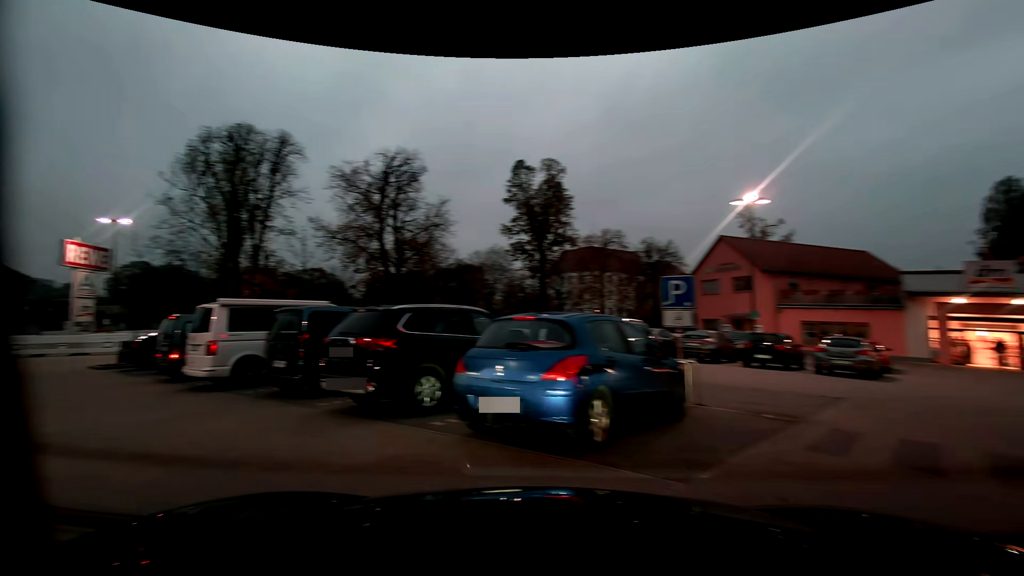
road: service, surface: paving_stones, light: Dusk
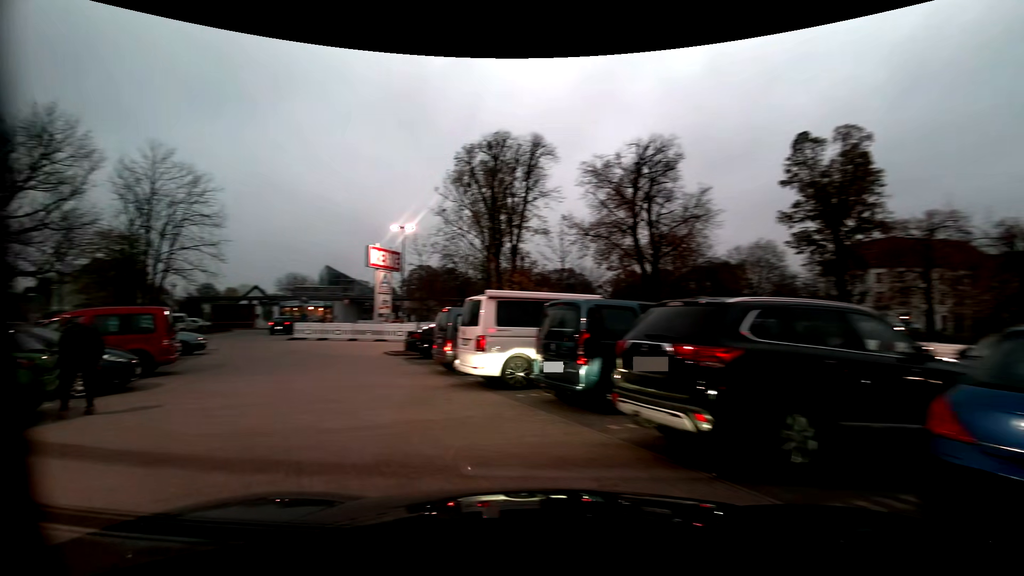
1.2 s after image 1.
(-0.7, +2.6) m; -27°
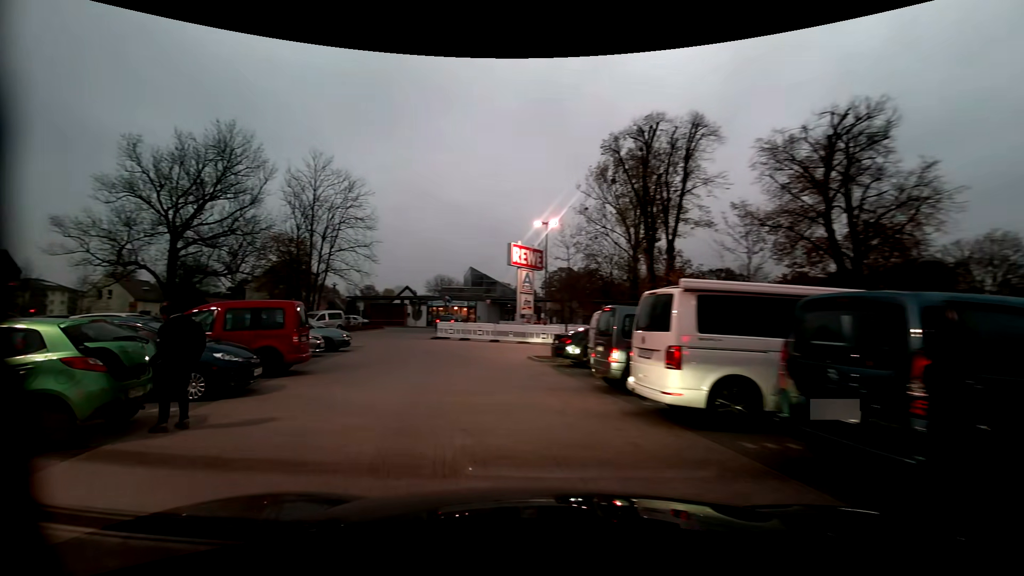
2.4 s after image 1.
(-0.5, +3.2) m; -15°
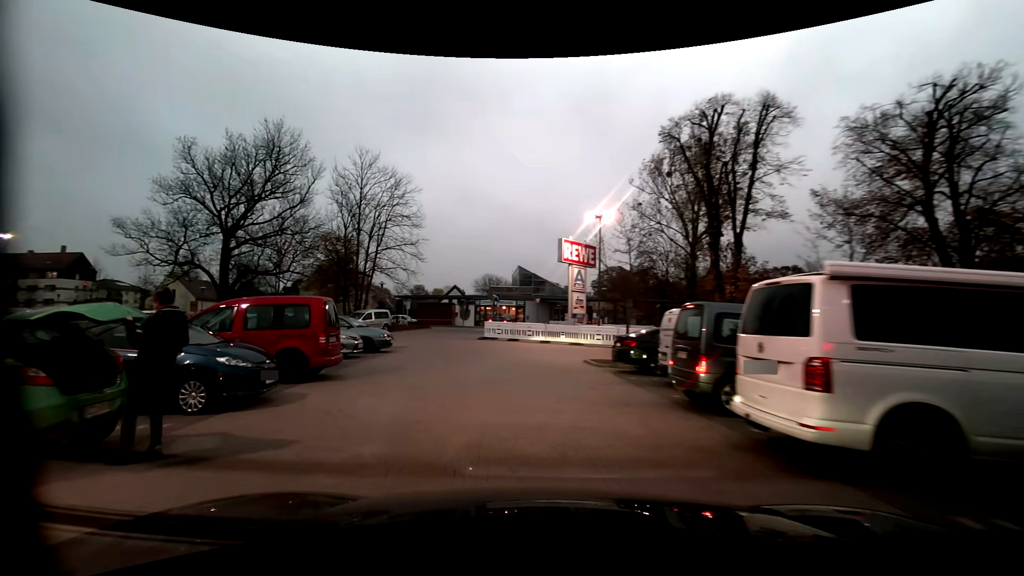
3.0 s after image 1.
(-0.1, +1.9) m; -6°
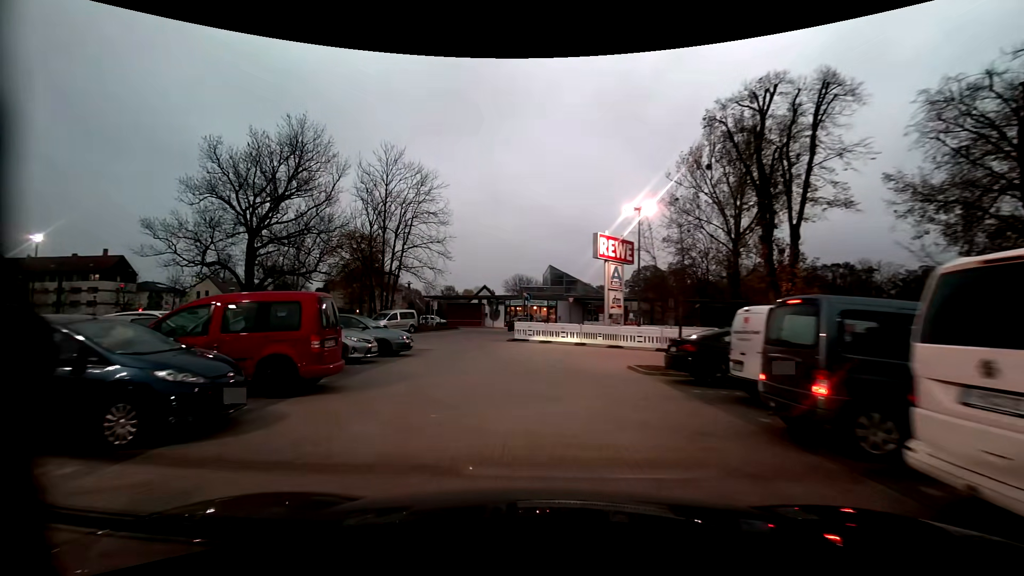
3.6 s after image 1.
(0.0, +2.2) m; -4°
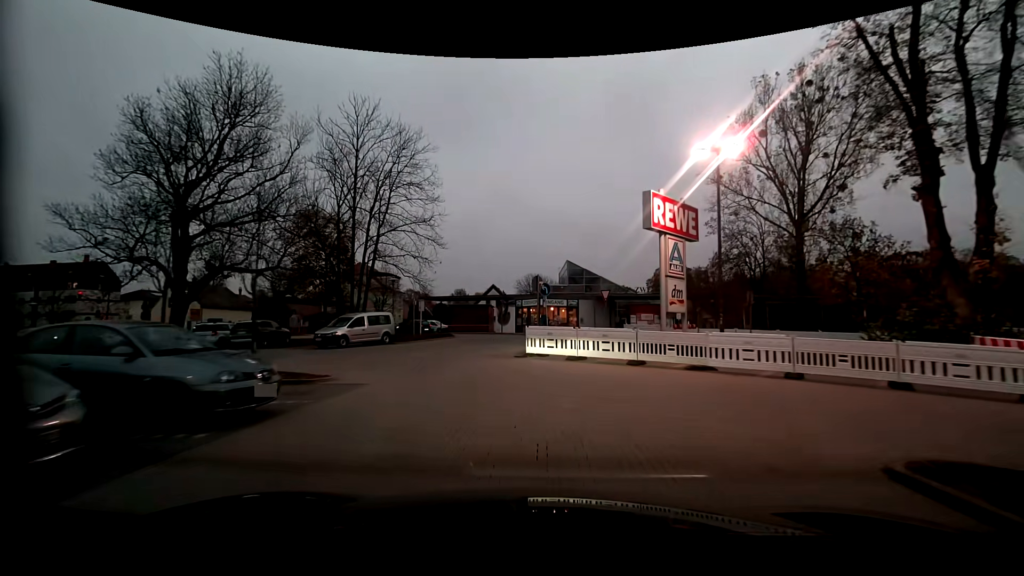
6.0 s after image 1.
(0.0, +10.9) m; +1°
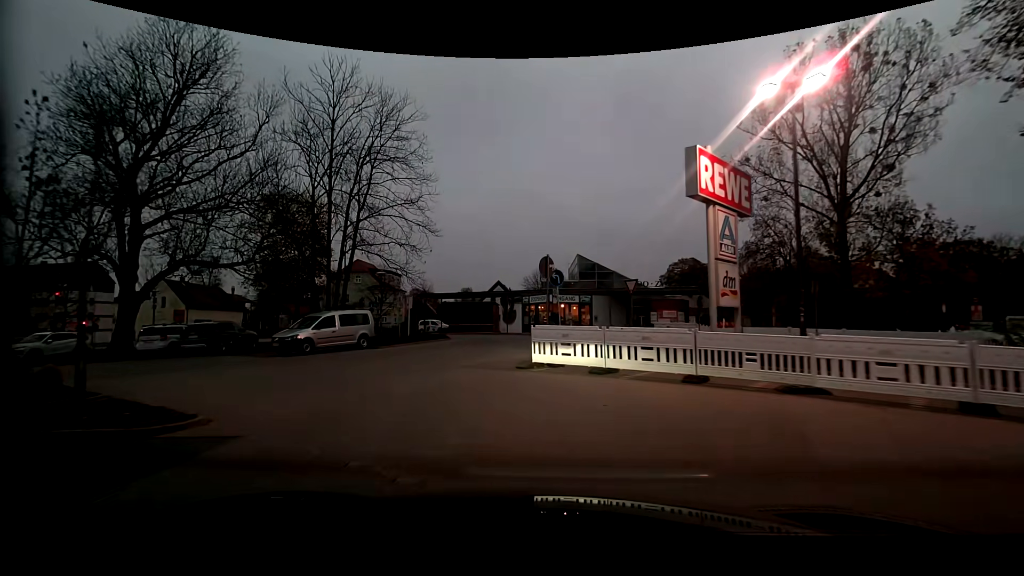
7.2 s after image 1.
(-0.1, +4.9) m; -2°
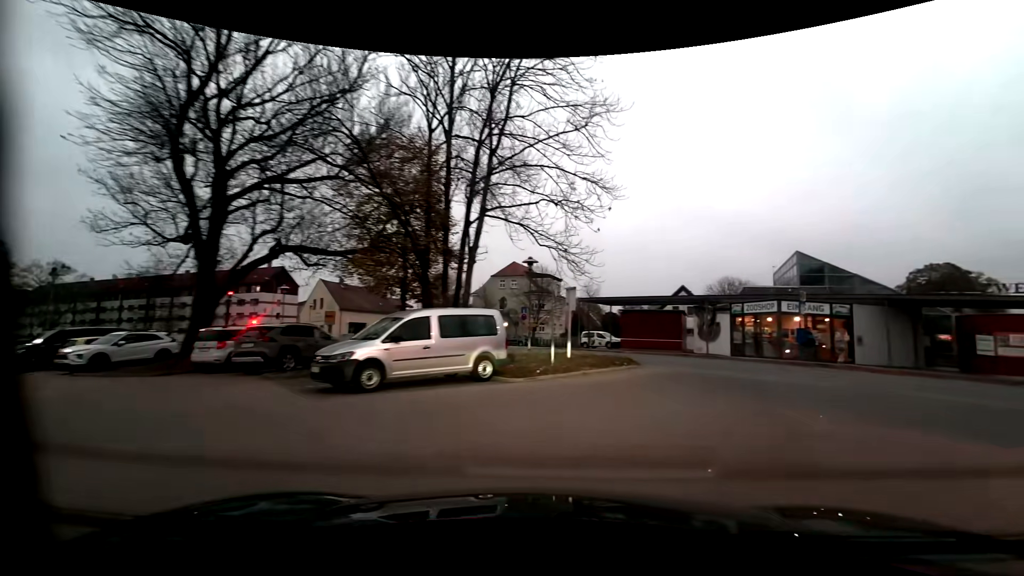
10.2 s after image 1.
(-2.5, +11.8) m; -19°
